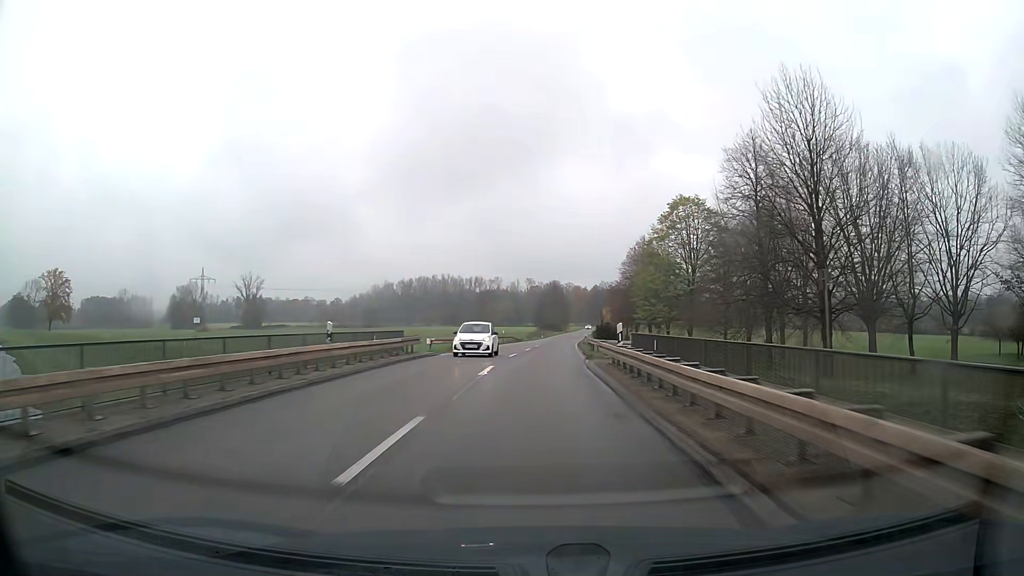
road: secondary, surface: asphalt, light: Day
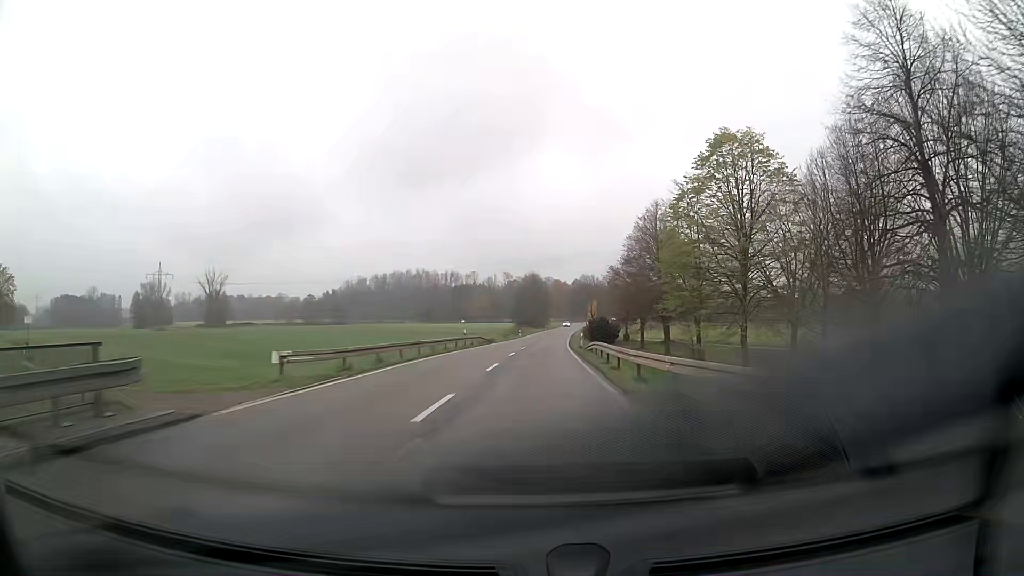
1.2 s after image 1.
(+0.3, +20.5) m; +2°
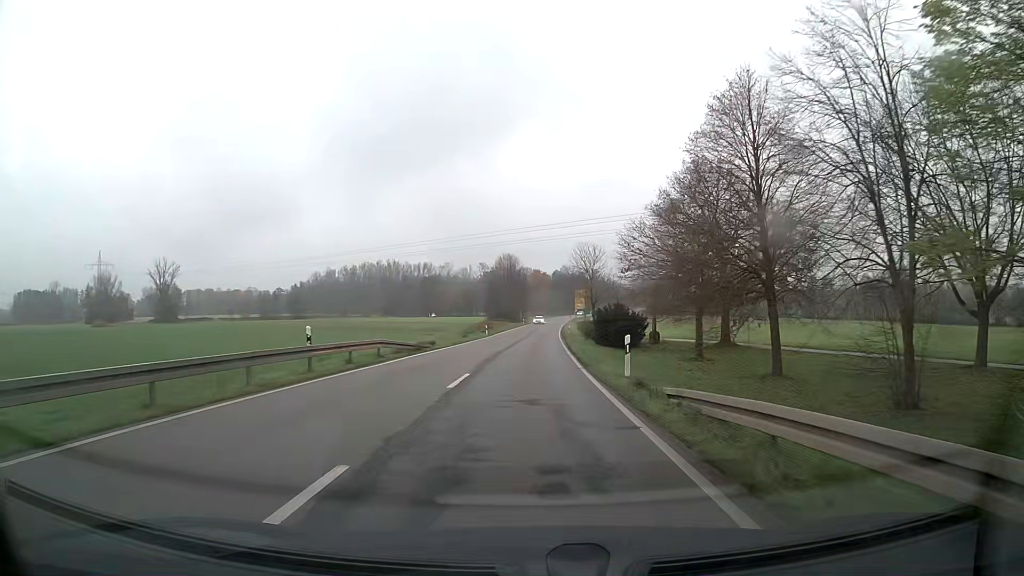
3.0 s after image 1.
(+0.5, +31.2) m; +2°
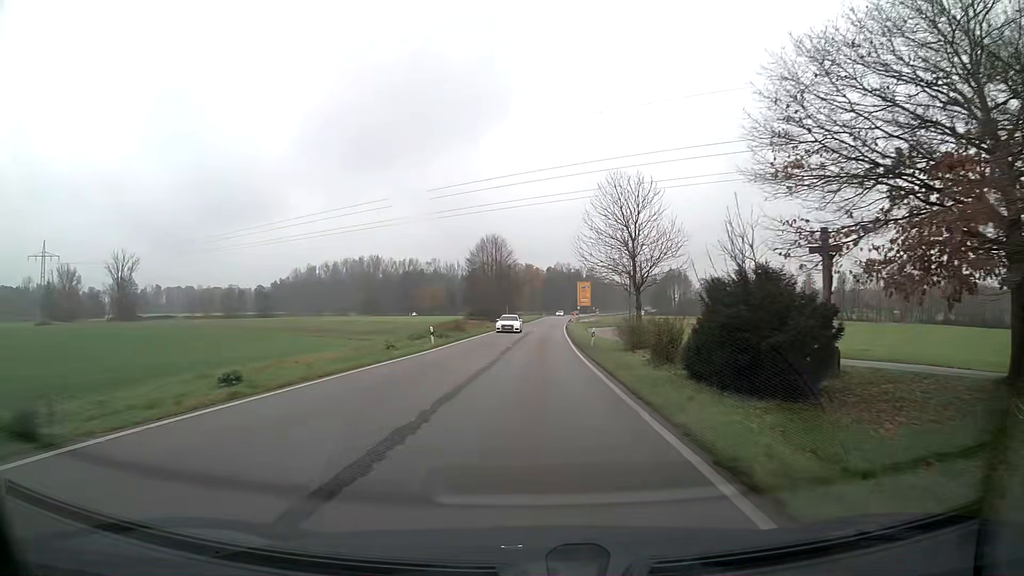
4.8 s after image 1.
(+0.2, +31.8) m; +1°
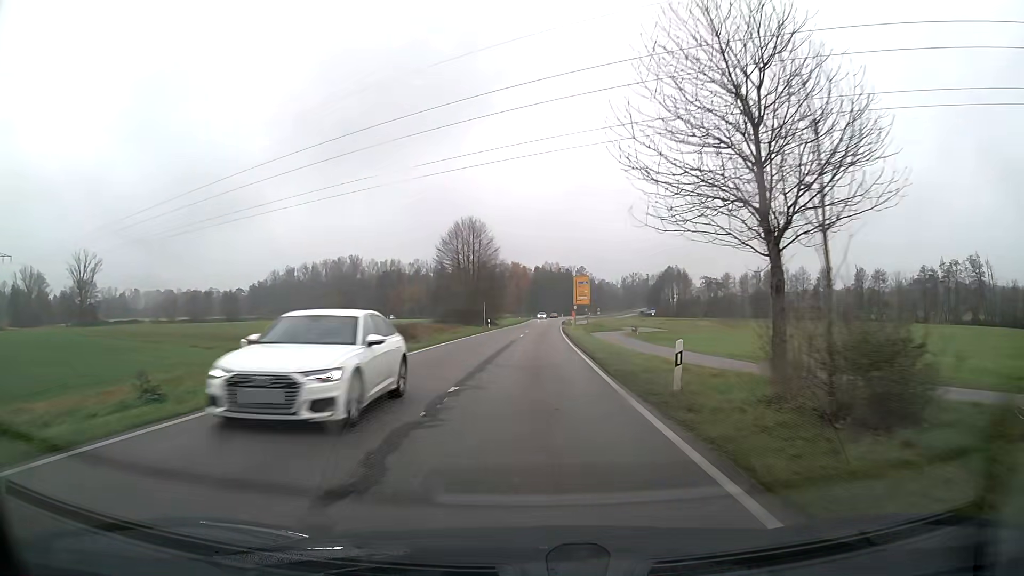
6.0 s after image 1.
(+0.2, +21.4) m; +1°
